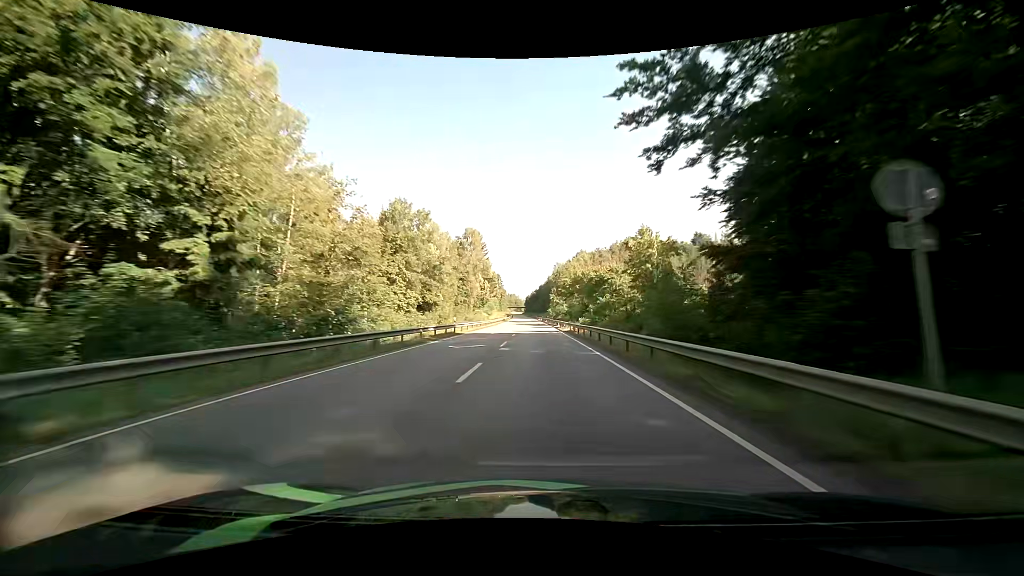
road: primary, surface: asphalt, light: Day
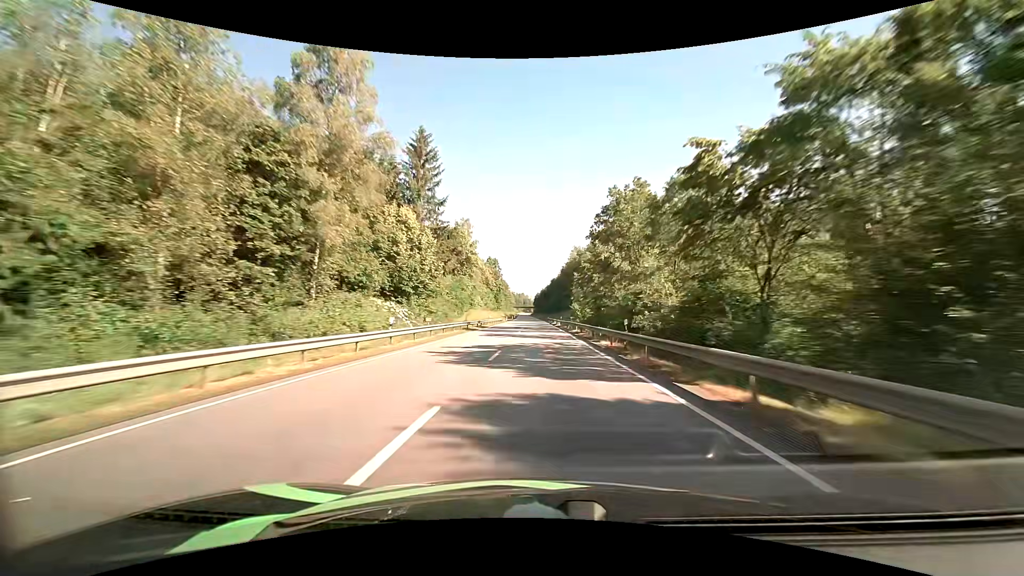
(-0.8, +66.9) m; -1°
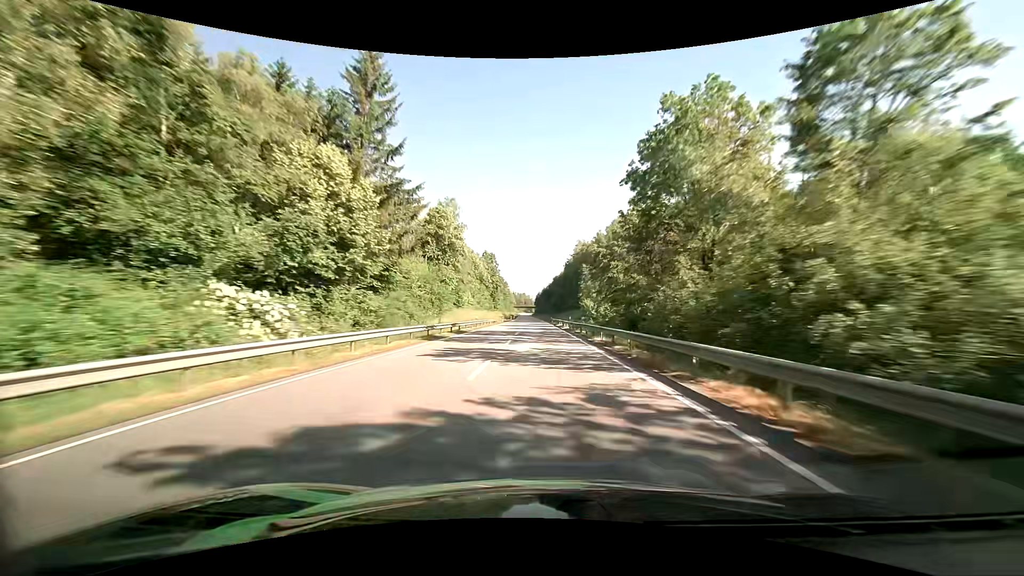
(0.0, +16.7) m; 0°
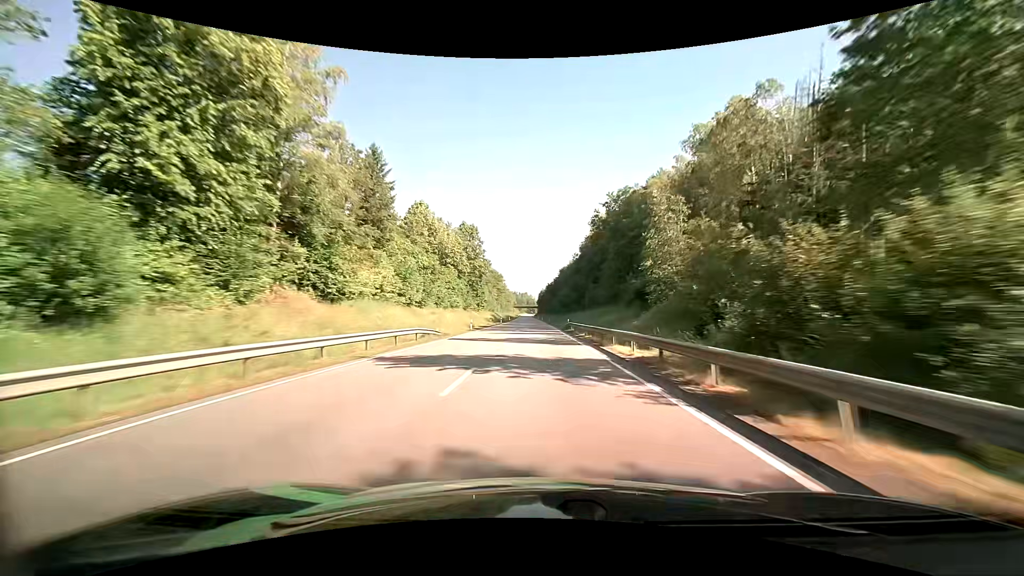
(-0.2, +50.0) m; 0°
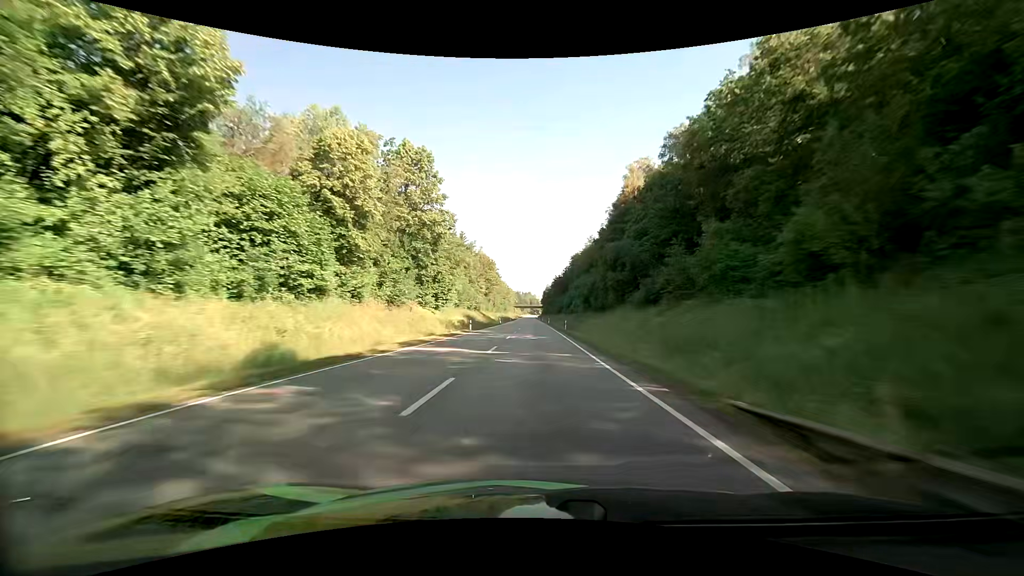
(-0.3, +49.6) m; -1°
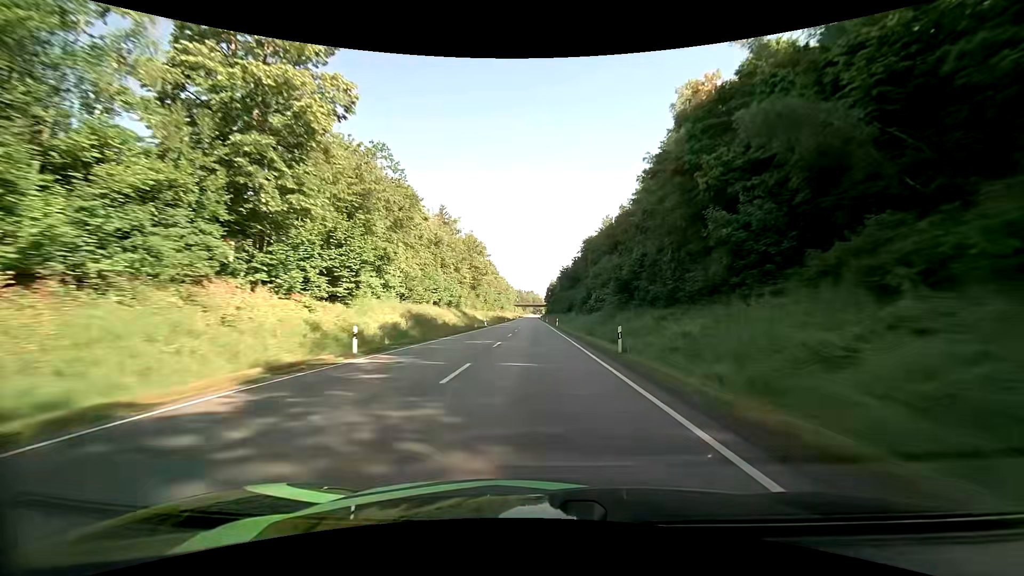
(+0.1, +32.8) m; 0°
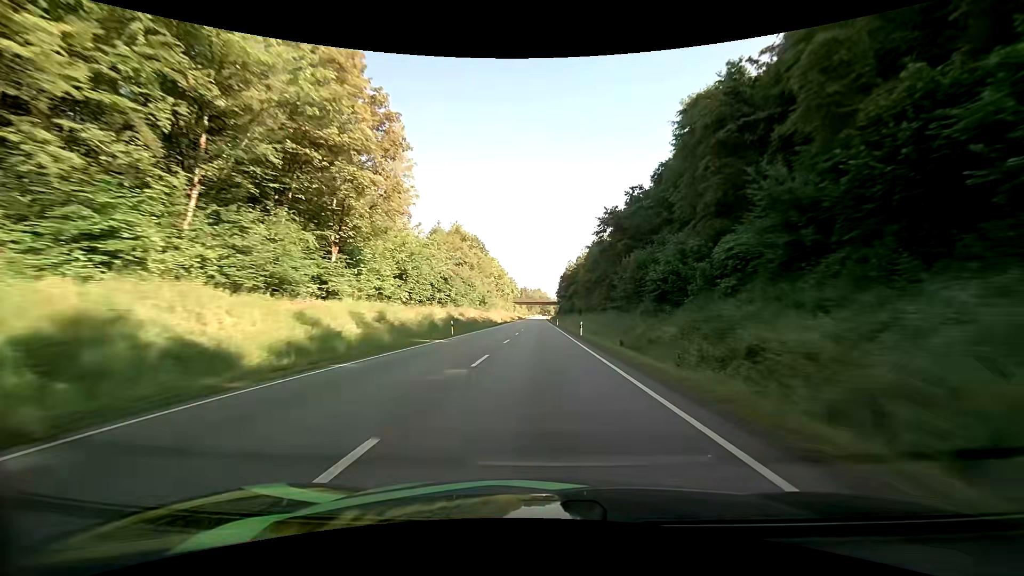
(-0.7, +80.5) m; -1°
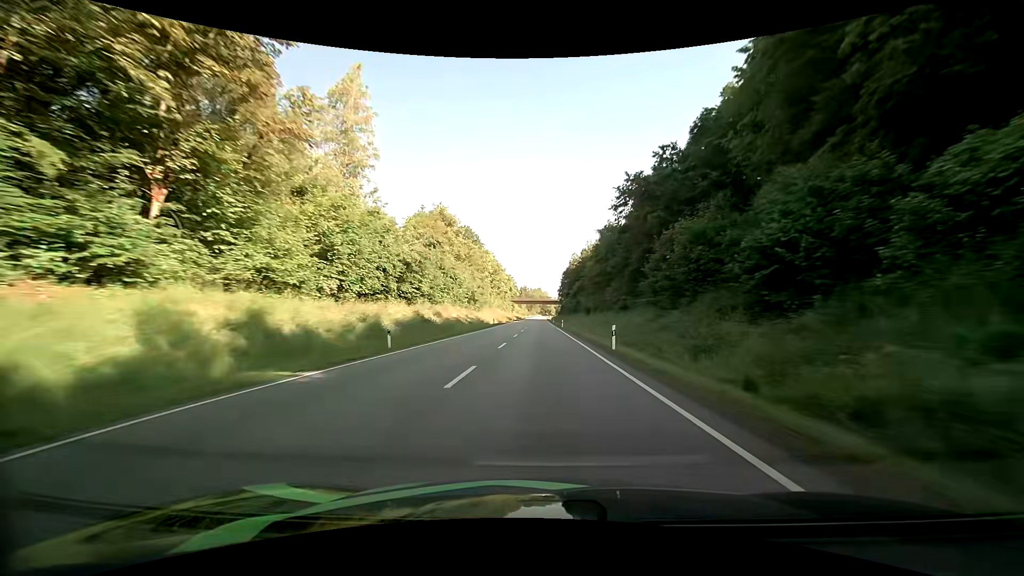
(-0.1, +16.0) m; 0°
(0, +10) (0, +20) (0, +30) (0, +40) (0, +50) (0, +60) (0, +70) (0, +80) (0, +90) (0, +100) m
